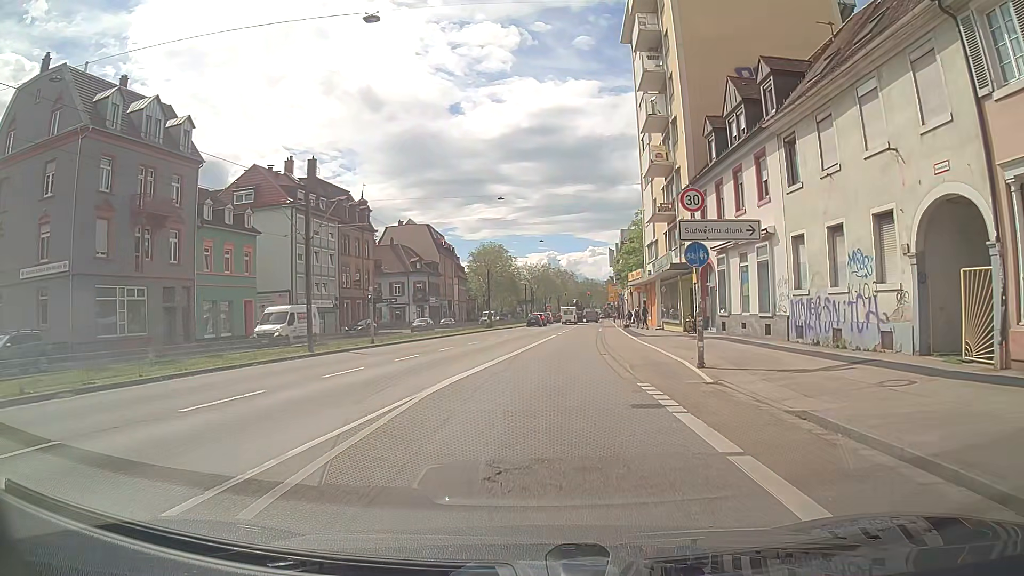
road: primary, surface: asphalt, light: Day
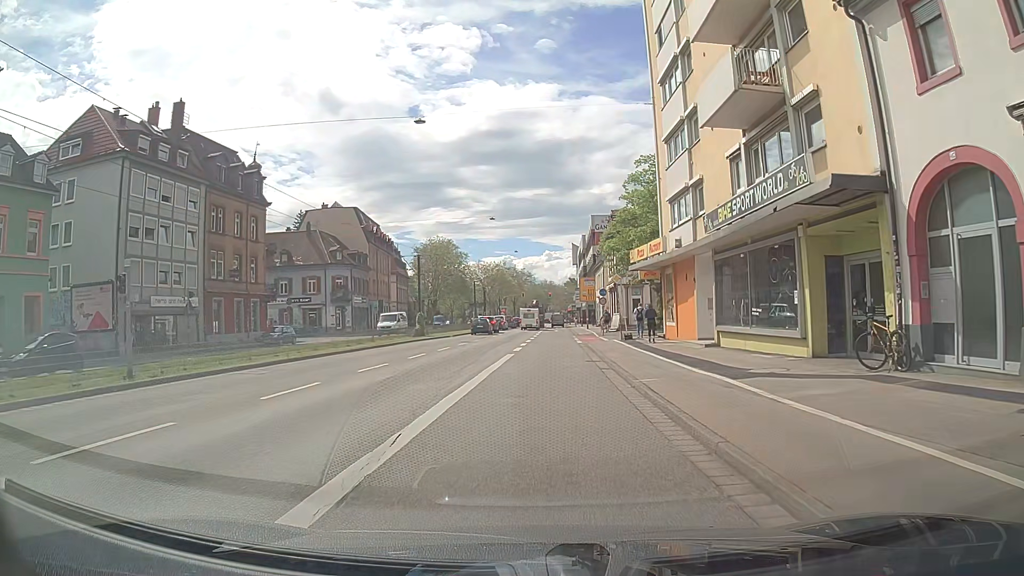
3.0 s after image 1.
(+0.9, +21.8) m; +3°
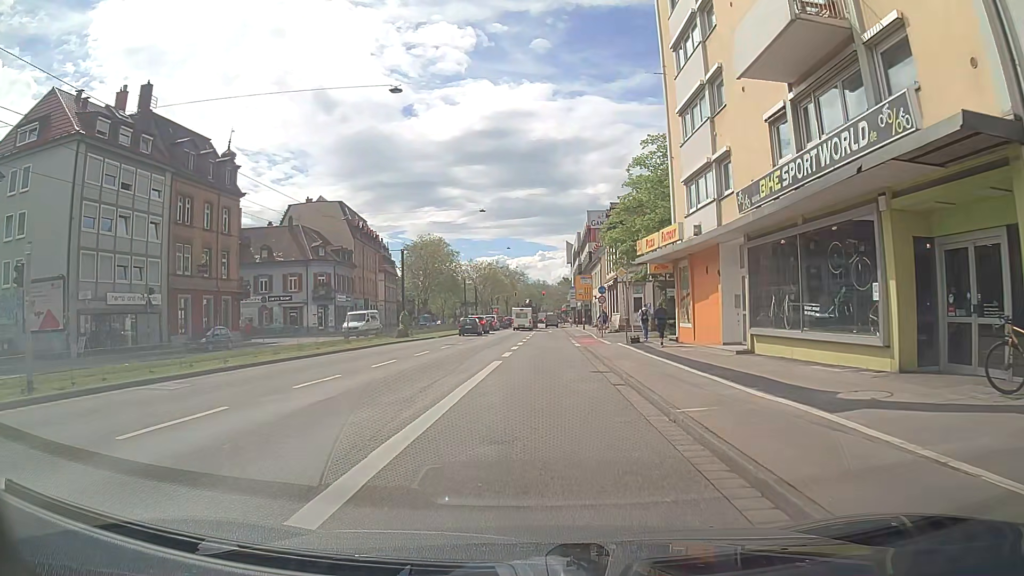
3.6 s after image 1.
(+0.1, +4.4) m; -1°
(0, +10) (+1, +20) (+1, +30) (+2, +40) (+3, +50) (+4, +60) (+4, +70) (+5, +80) (+5, +90) (+6, +100) m
